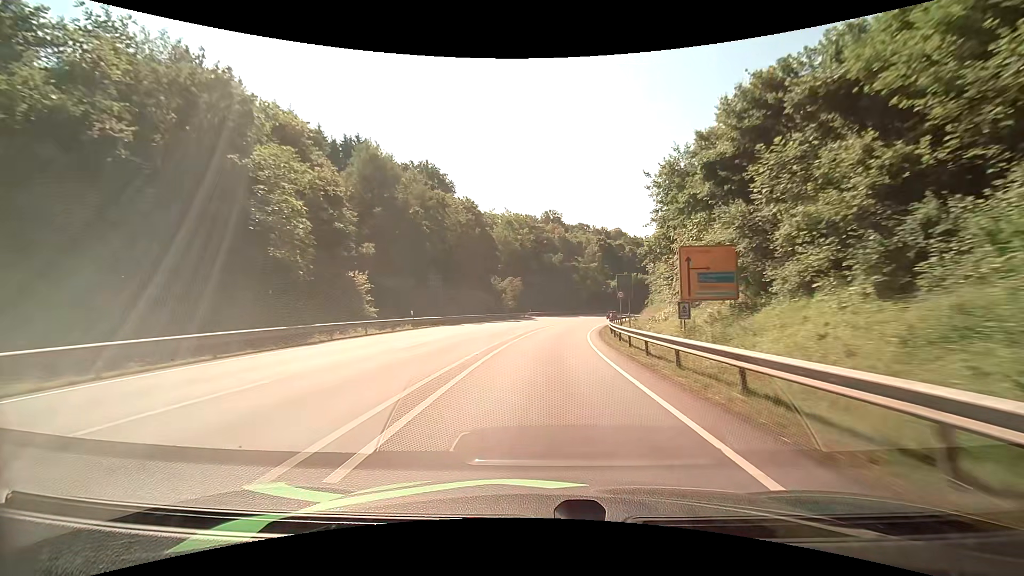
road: primary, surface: asphalt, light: Day
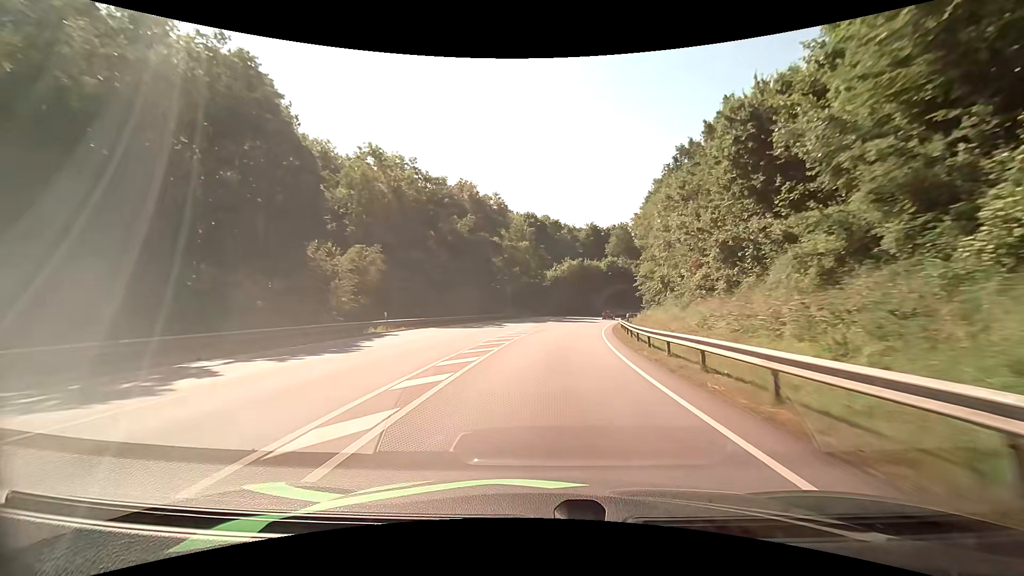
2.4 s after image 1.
(+3.5, +48.6) m; +9°
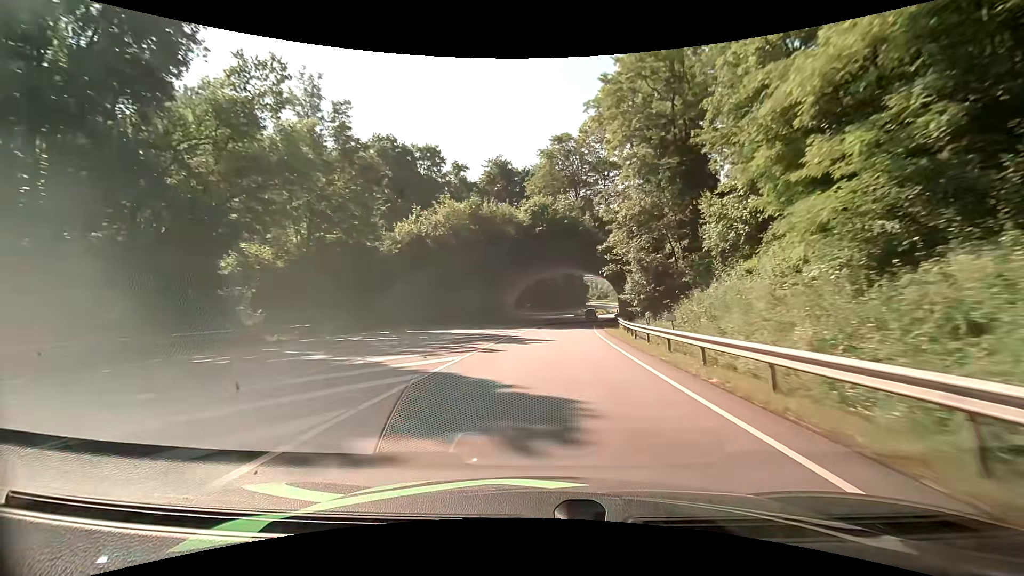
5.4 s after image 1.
(+6.2, +59.7) m; +11°
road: primary_link
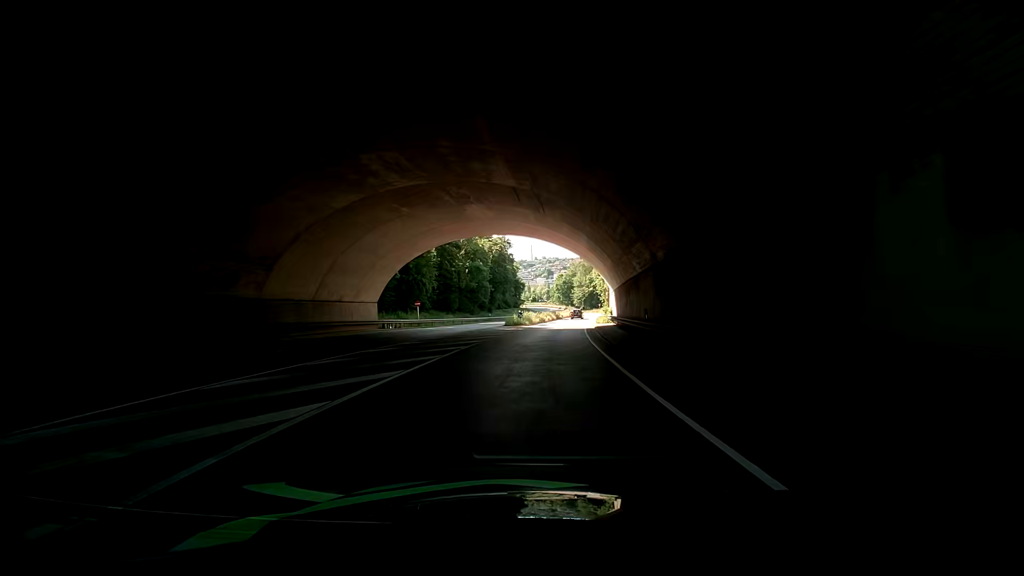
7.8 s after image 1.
(+3.1, +47.4) m; +7°
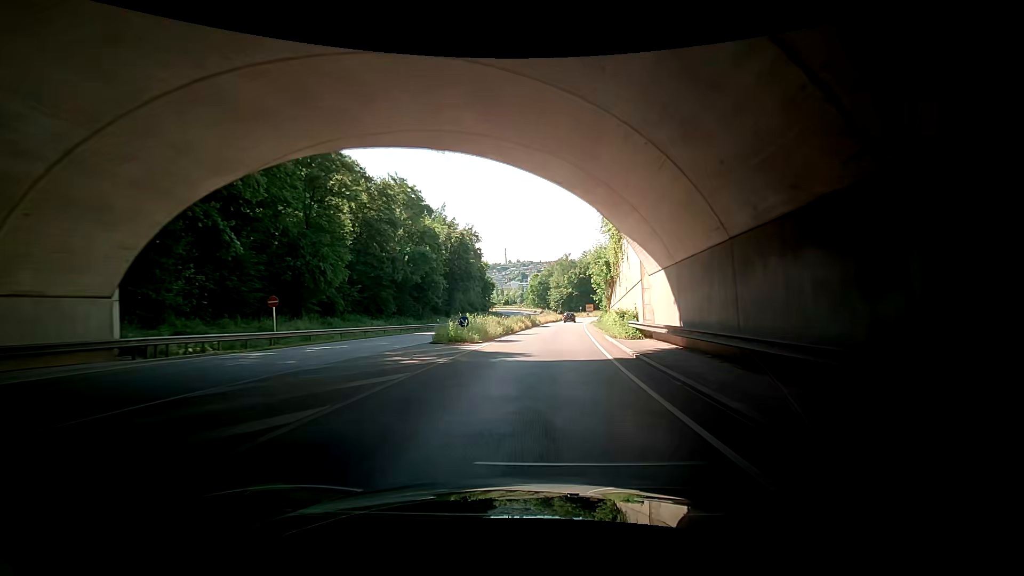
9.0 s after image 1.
(+0.5, +23.9) m; +1°
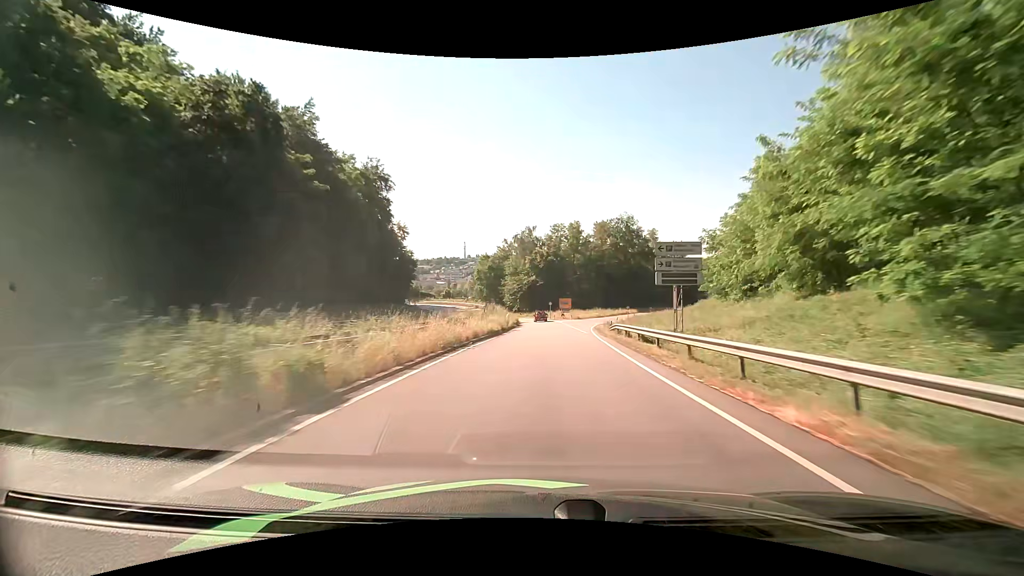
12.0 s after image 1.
(+4.1, +57.5) m; +7°
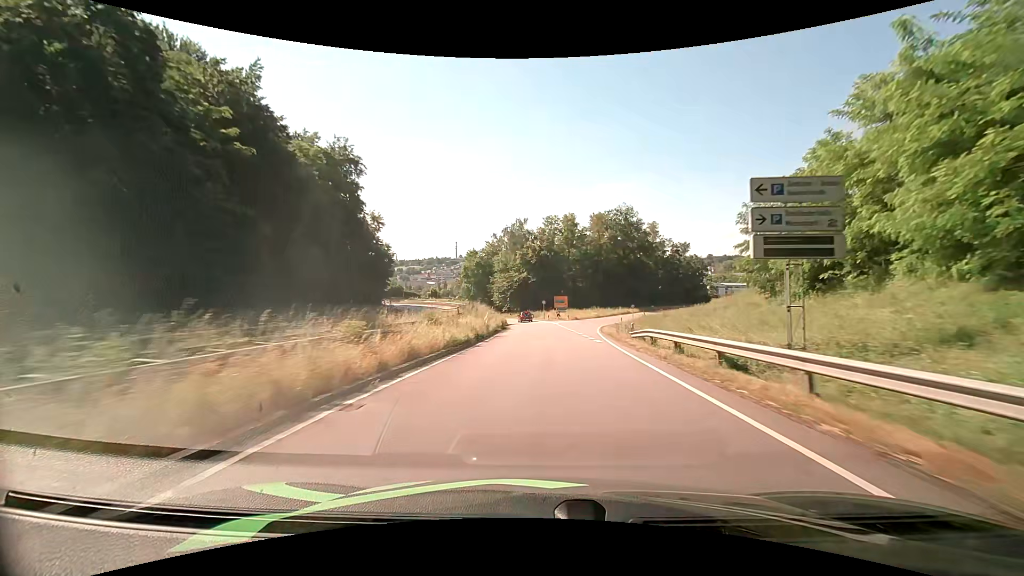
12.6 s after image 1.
(+0.1, +11.0) m; +1°
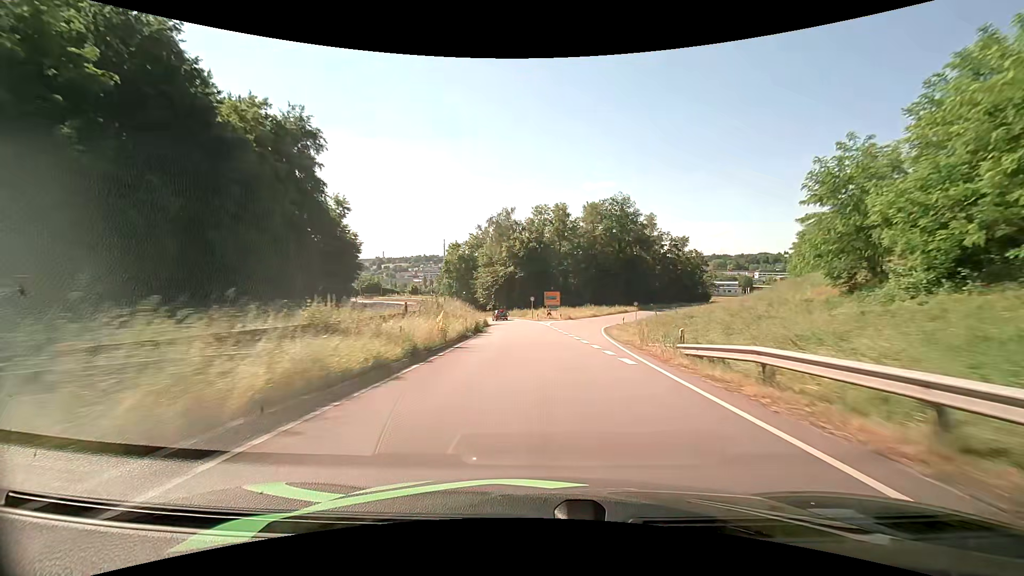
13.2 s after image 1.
(+0.1, +10.9) m; +1°
(0, +10) (+1, +20) (+1, +30) (+3, +40) (+5, +50) (+7, +59) (+10, +69) (+14, +78) (+18, +87) (+23, +96) m
